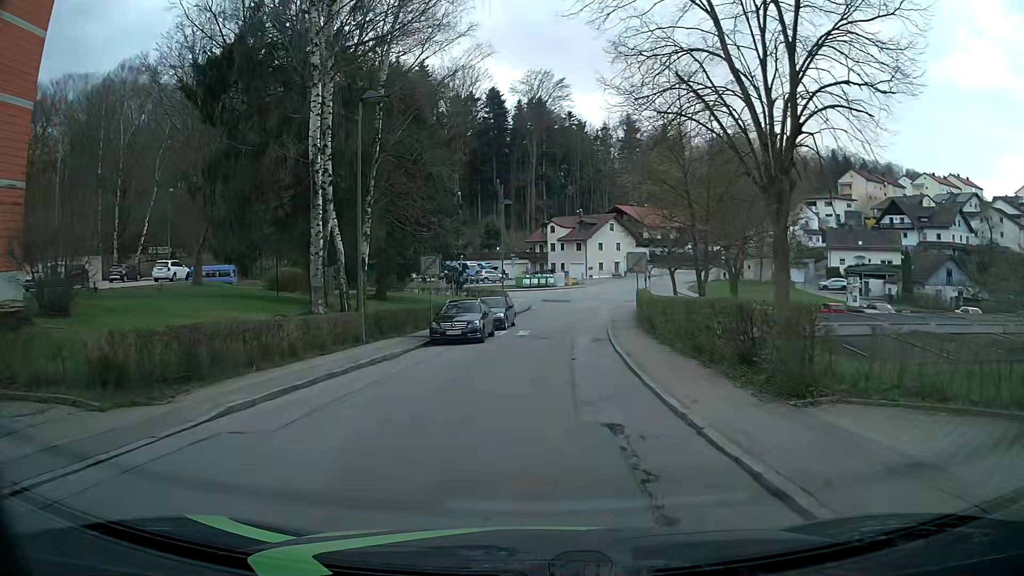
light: Day
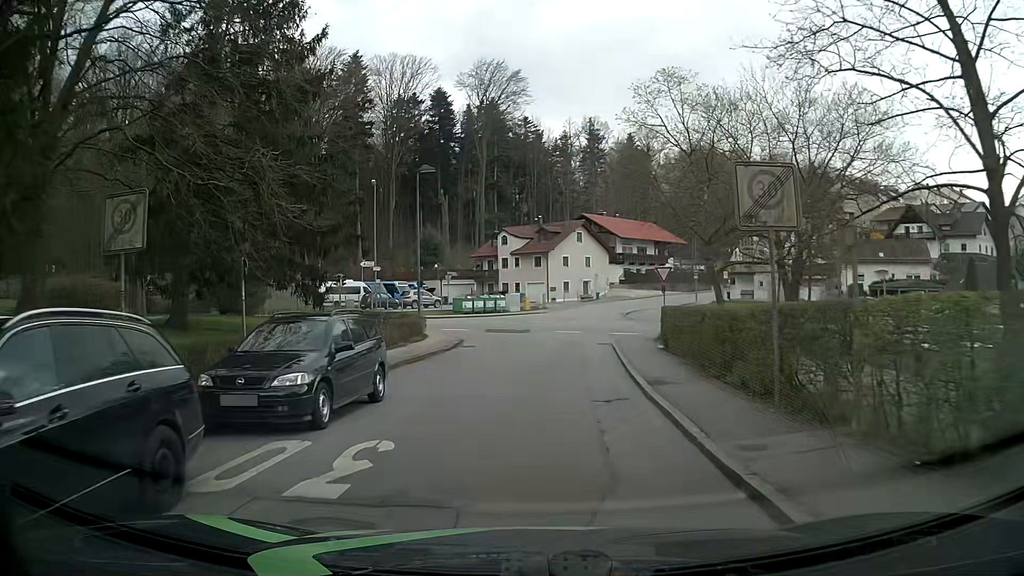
(+0.8, +20.6) m; +5°
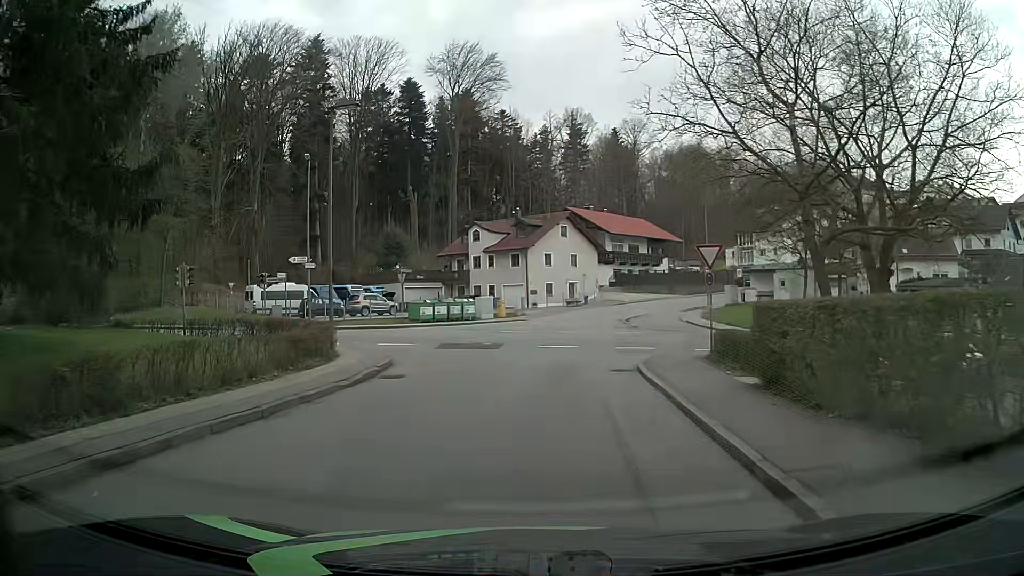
(-0.1, +11.1) m; 0°
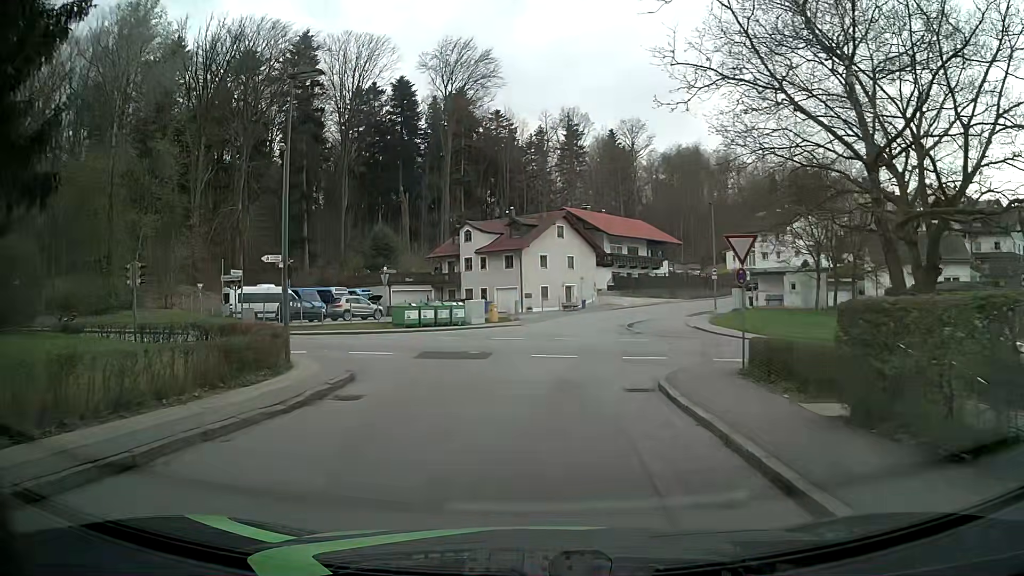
(+0.1, +3.5) m; +1°
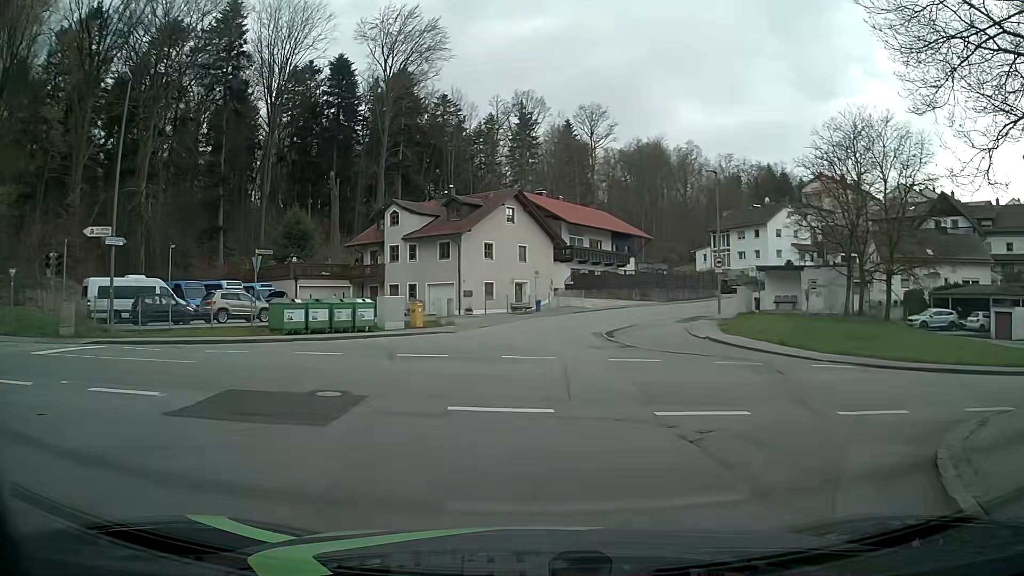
(+0.2, +12.5) m; +4°
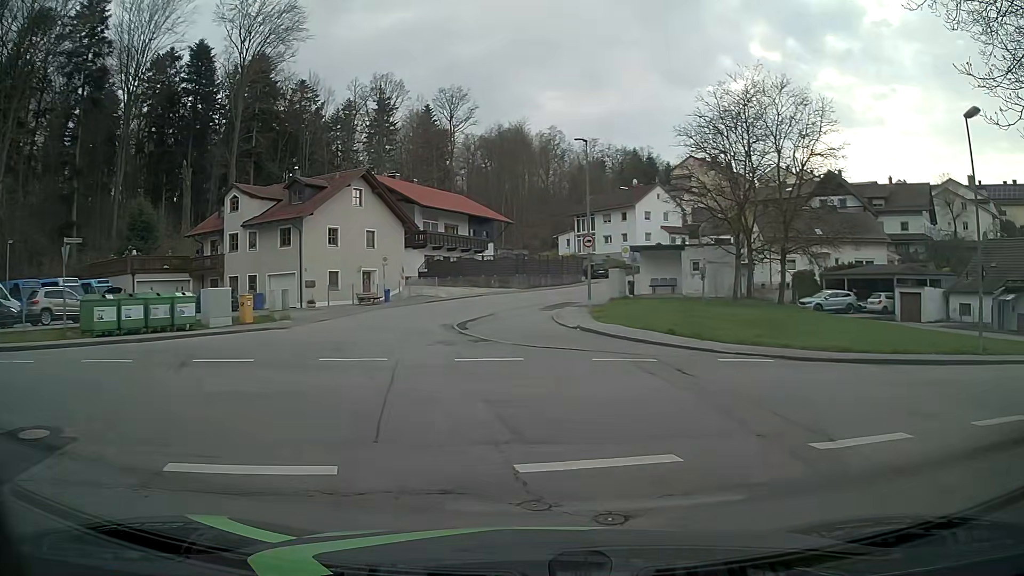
(+0.4, +4.1) m; +10°
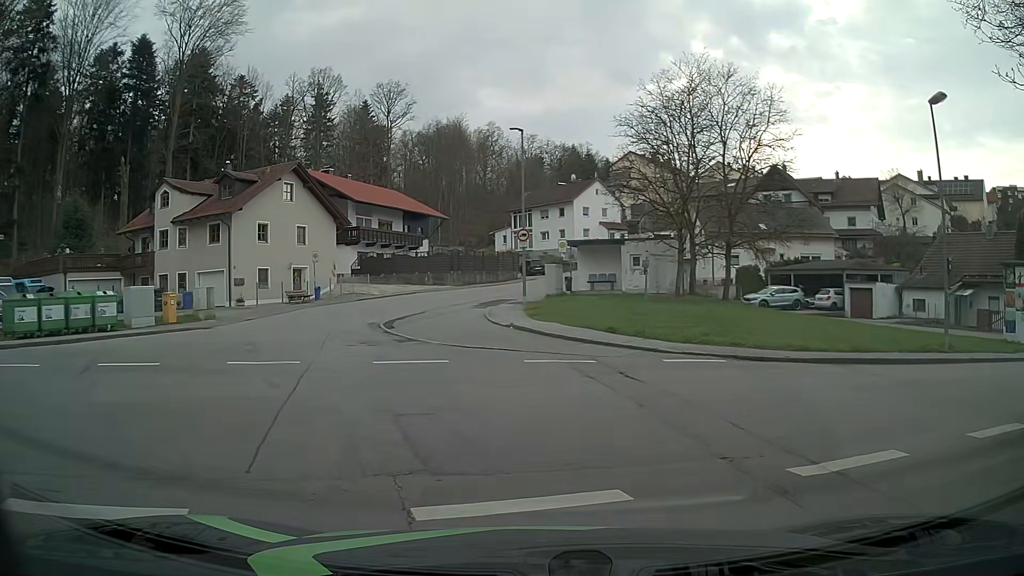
(+0.2, +1.3) m; +7°
